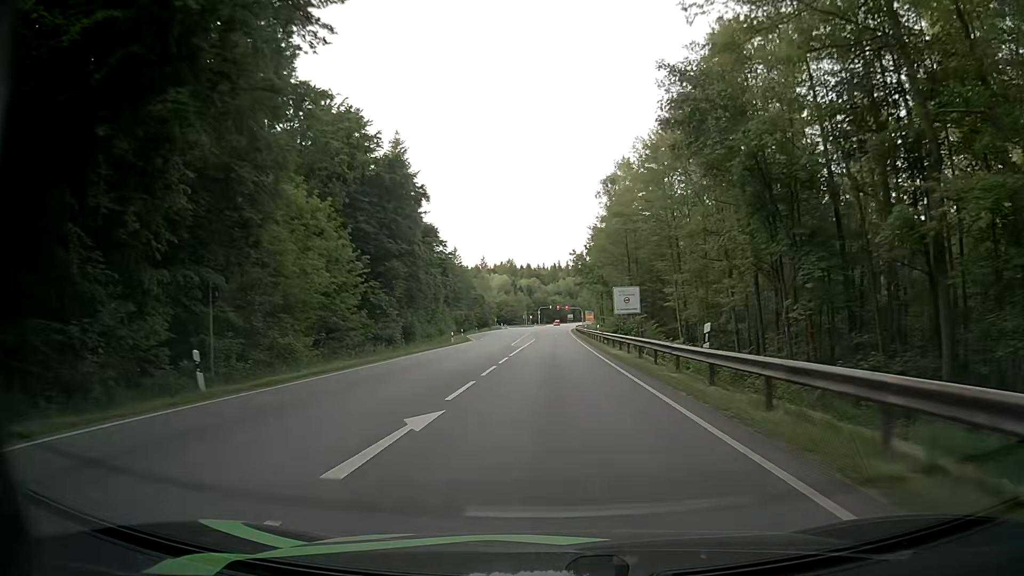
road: secondary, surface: asphalt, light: Day
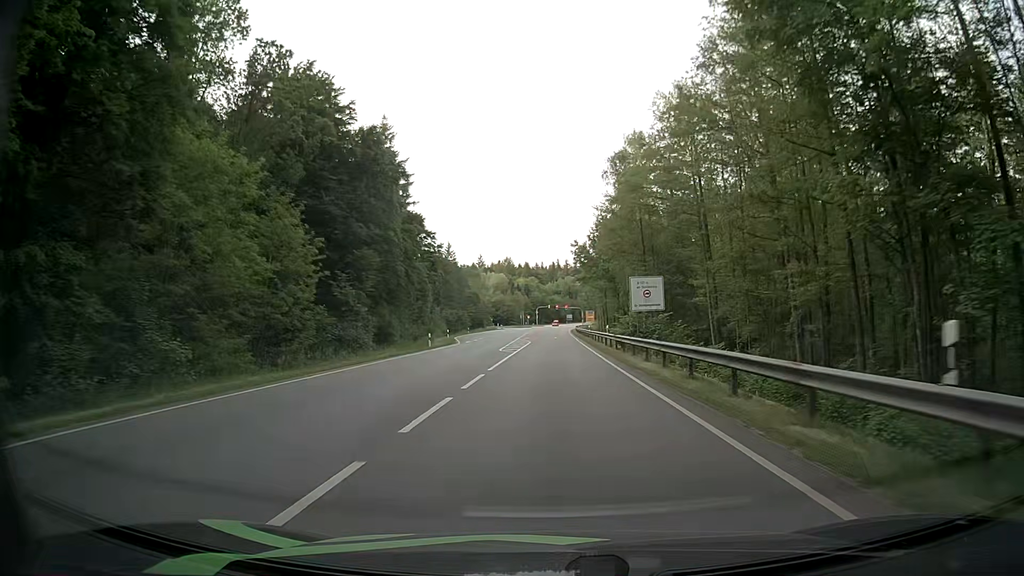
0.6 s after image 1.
(+0.1, +9.9) m; +1°
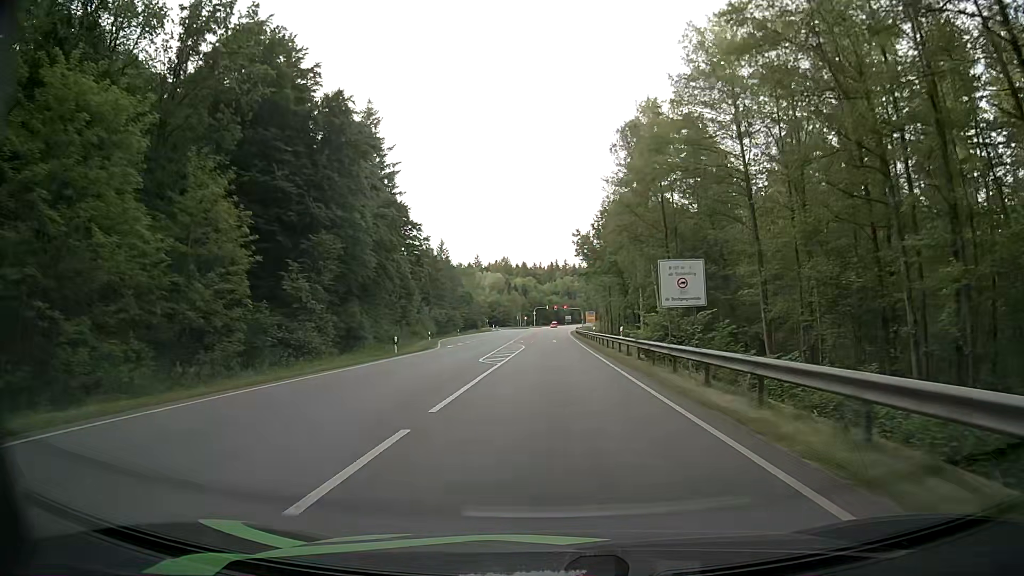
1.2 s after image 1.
(0.0, +9.8) m; -1°
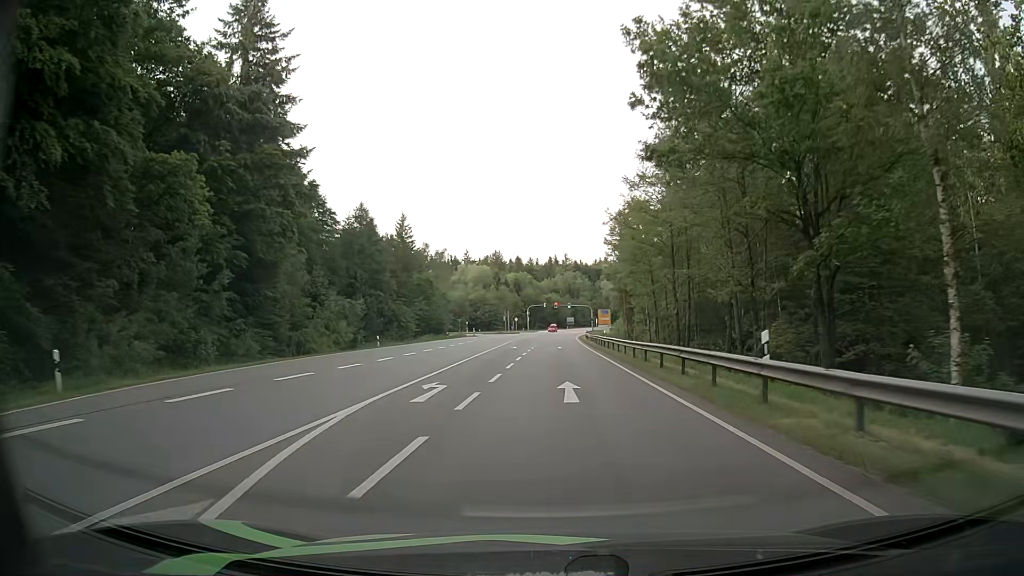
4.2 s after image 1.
(+0.8, +47.4) m; +1°
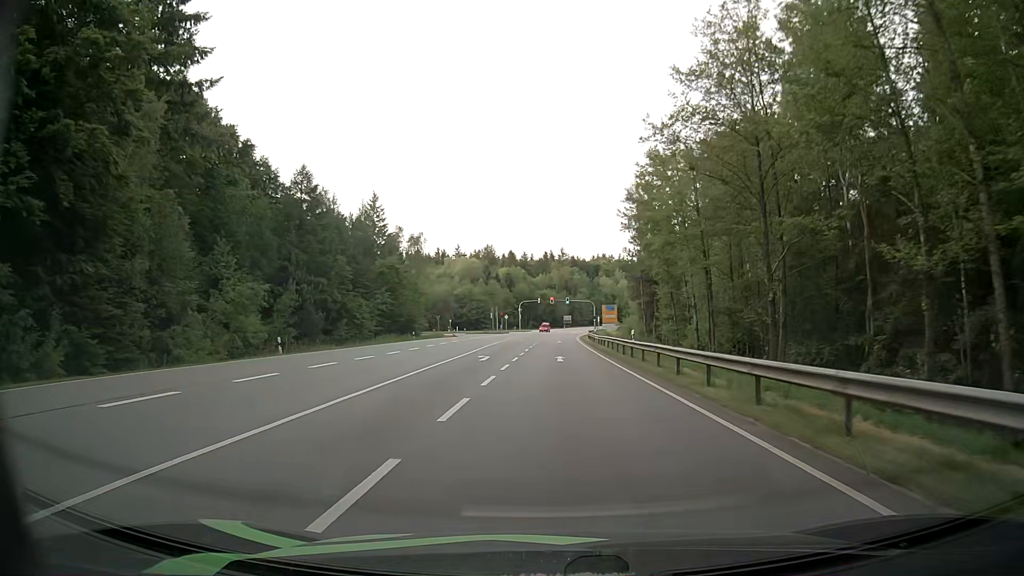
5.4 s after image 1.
(0.0, +19.9) m; -1°
(0, +10) (0, +20) (+1, +30) (+1, +40) (+1, +50) (+2, +60) (+2, +70) (+2, +80) (+3, +90) (+4, +100) m
